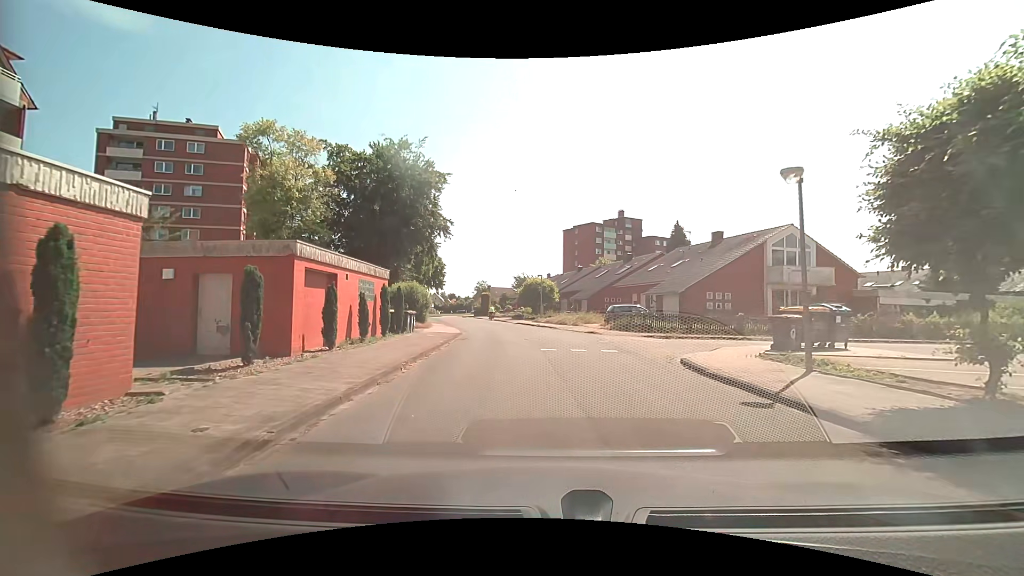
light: Day
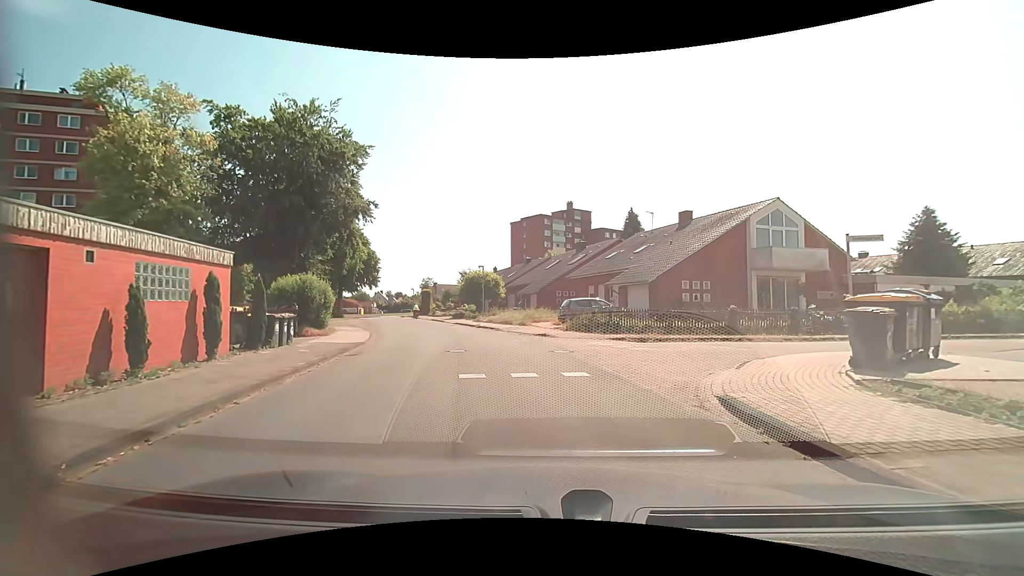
(+0.3, +6.8) m; +5°
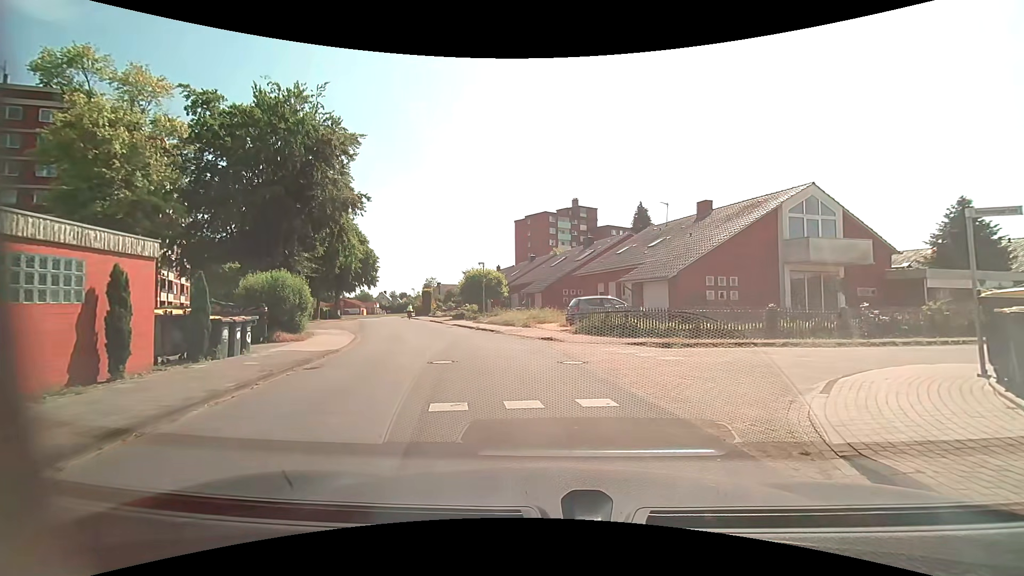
(0.0, +2.8) m; 0°
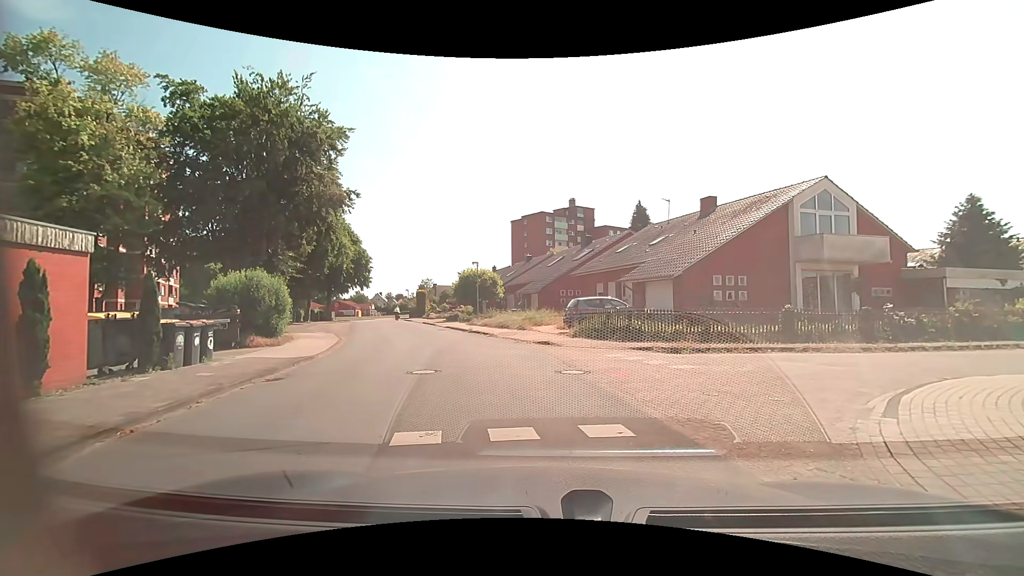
(0.0, +1.3) m; 0°
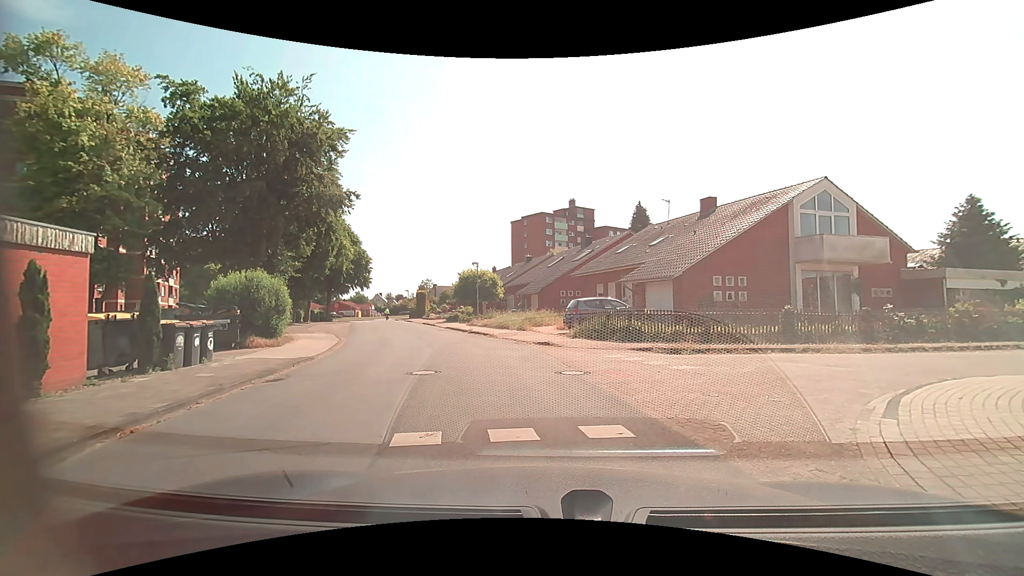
(0.0, +0.1) m; 0°
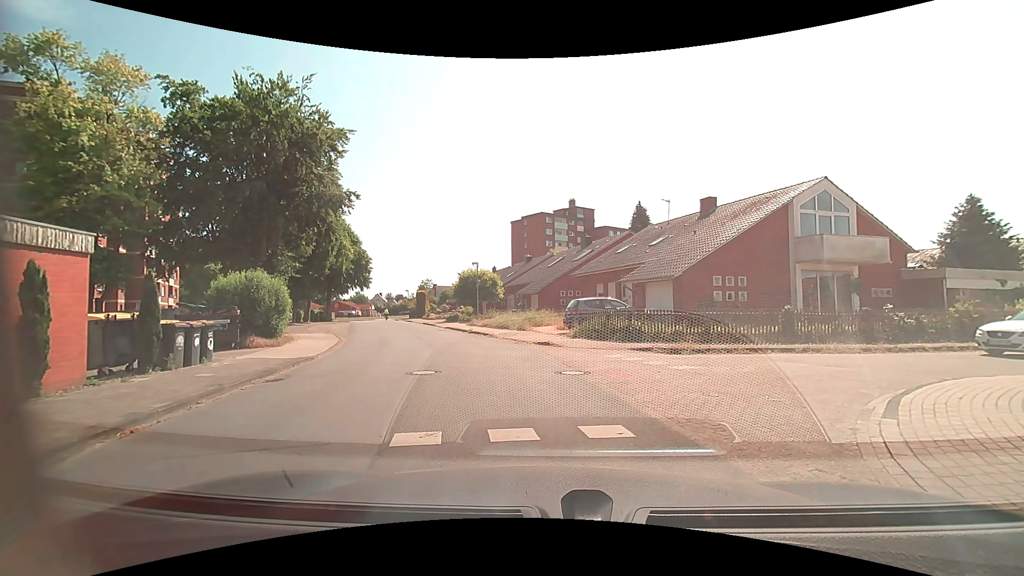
(0.0, 0.0) m; 0°
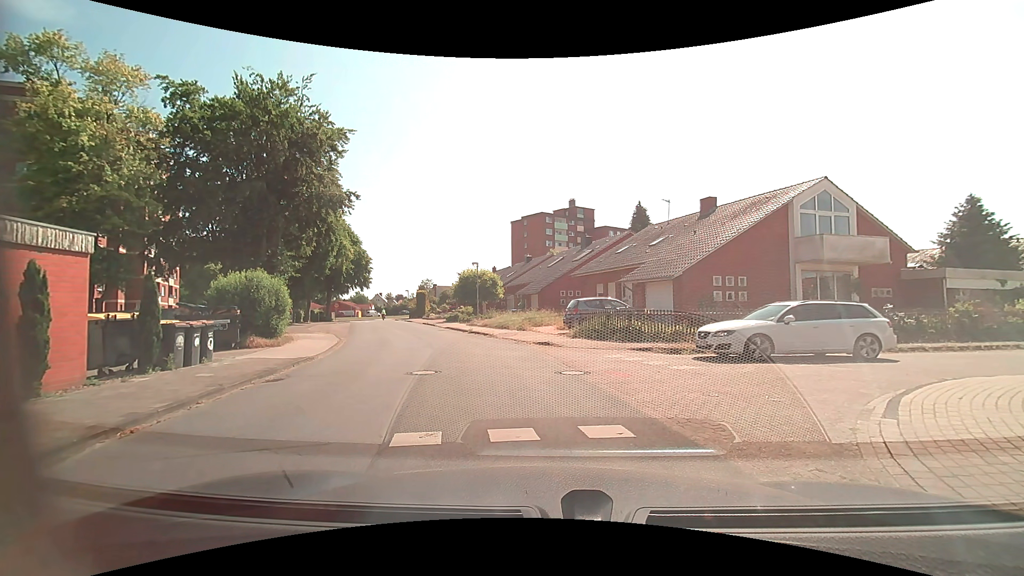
(0.0, 0.0) m; 0°
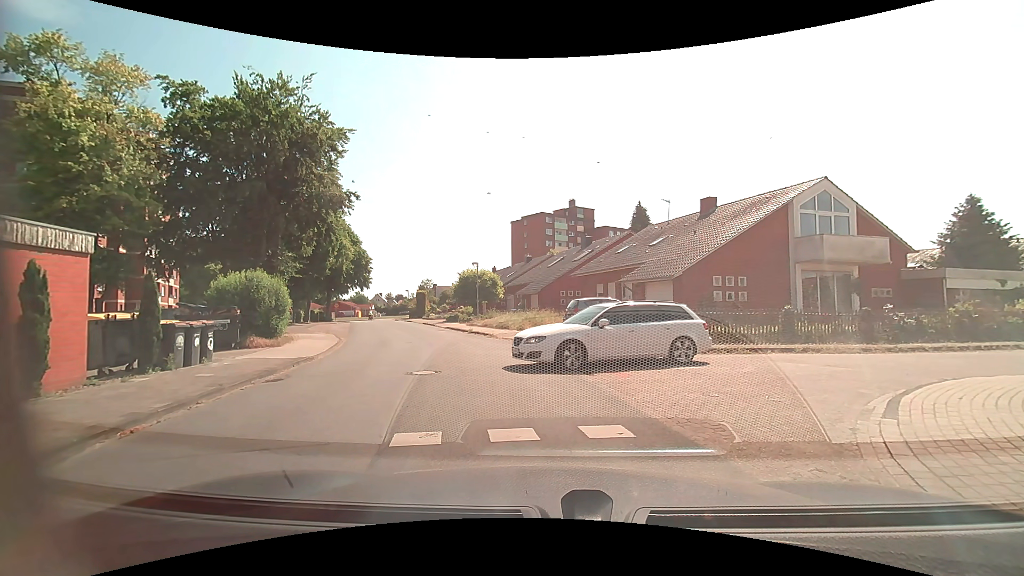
(0.0, 0.0) m; 0°
